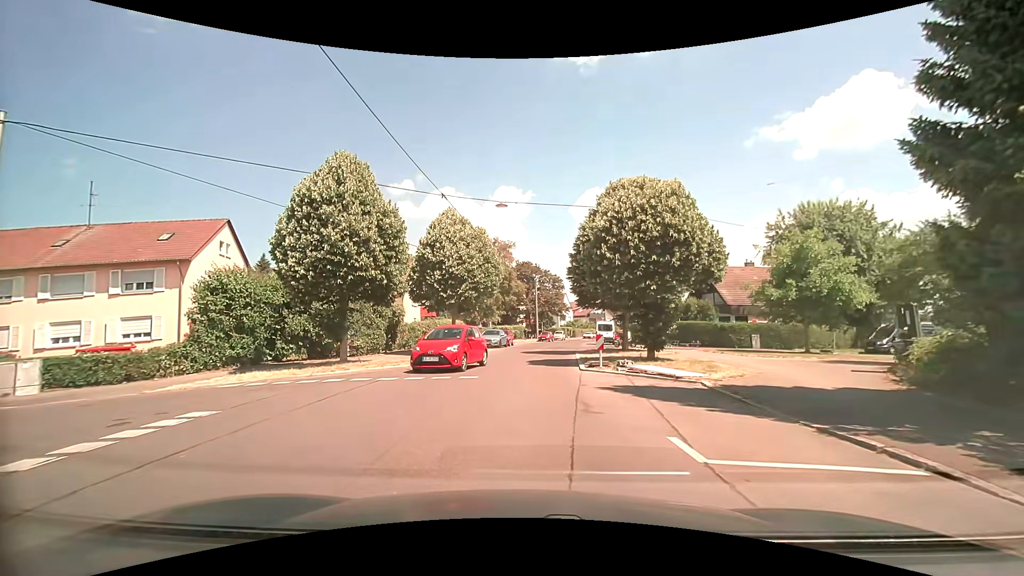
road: residential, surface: asphalt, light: Day
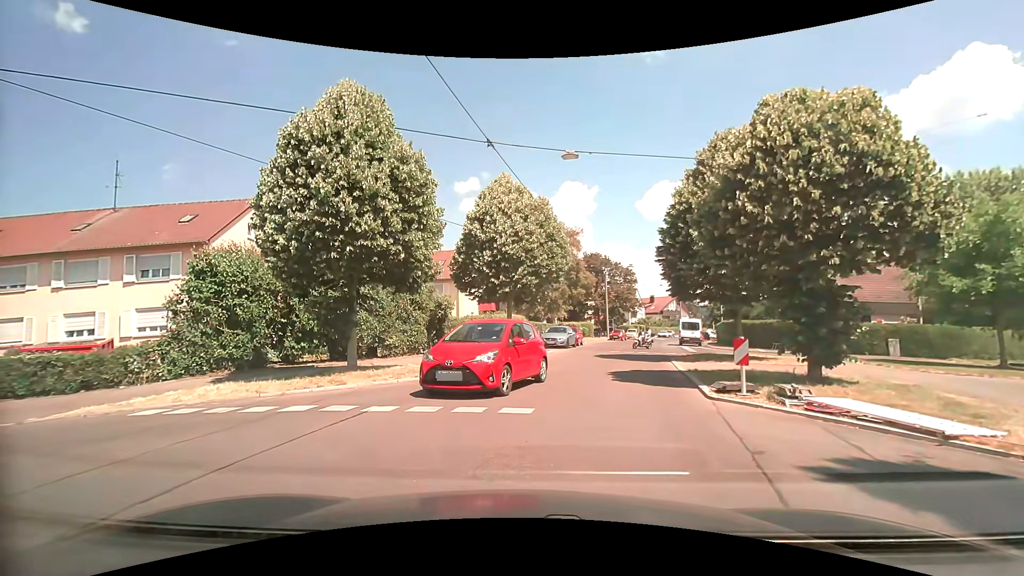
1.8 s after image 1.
(-0.1, +5.6) m; -5°
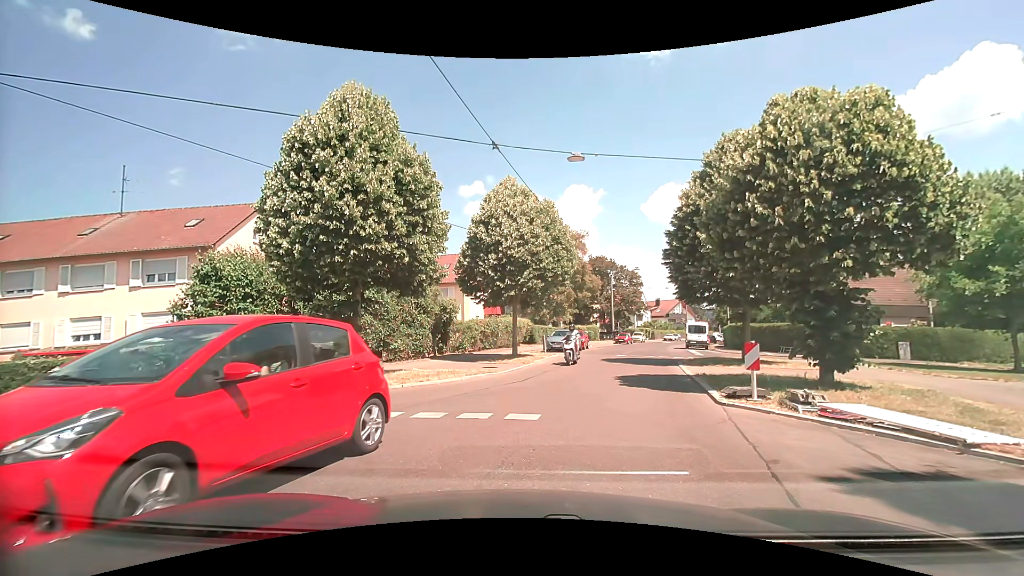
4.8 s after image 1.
(0.0, +0.2) m; 0°
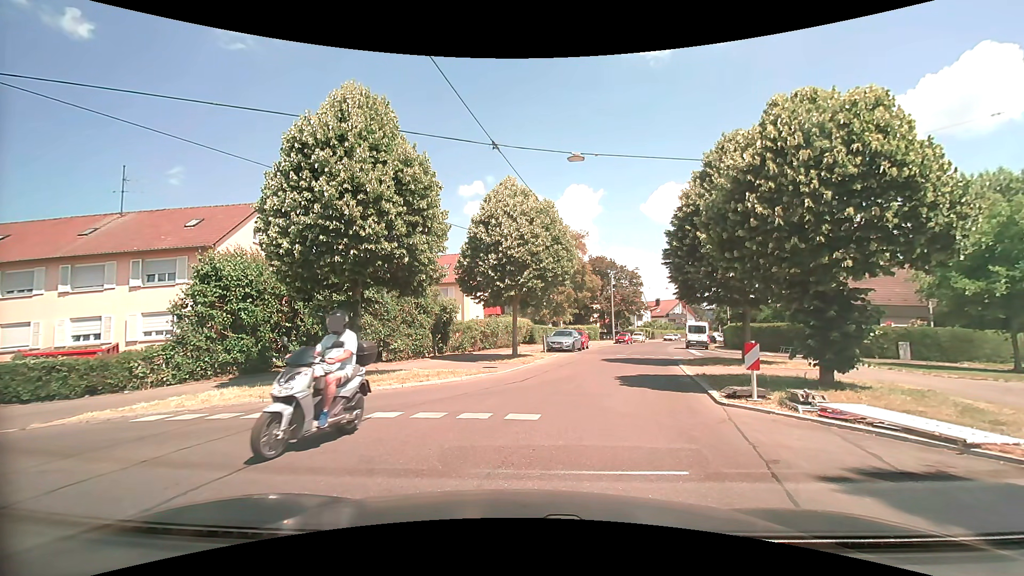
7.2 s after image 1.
(0.0, 0.0) m; 0°
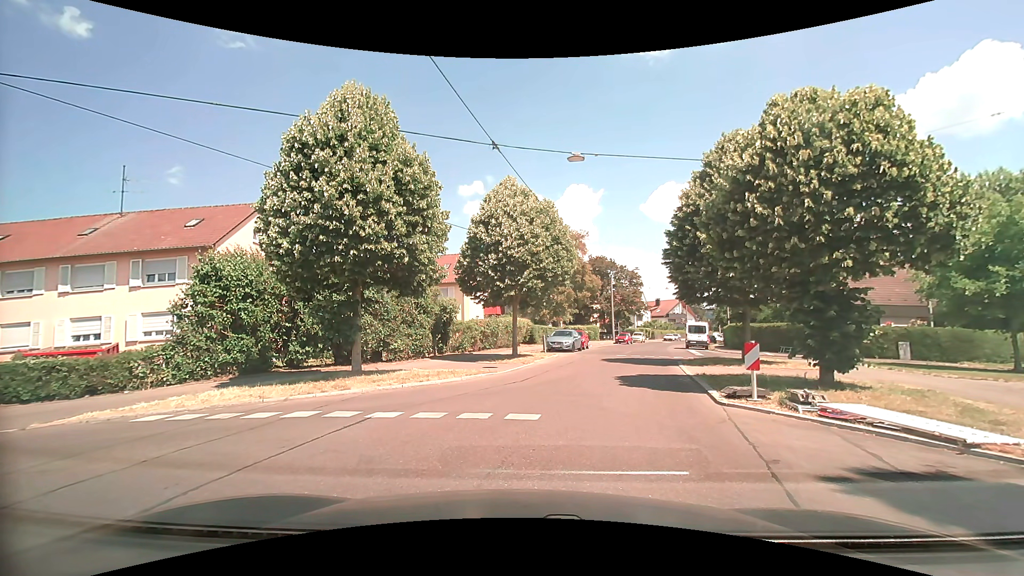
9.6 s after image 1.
(0.0, 0.0) m; 0°
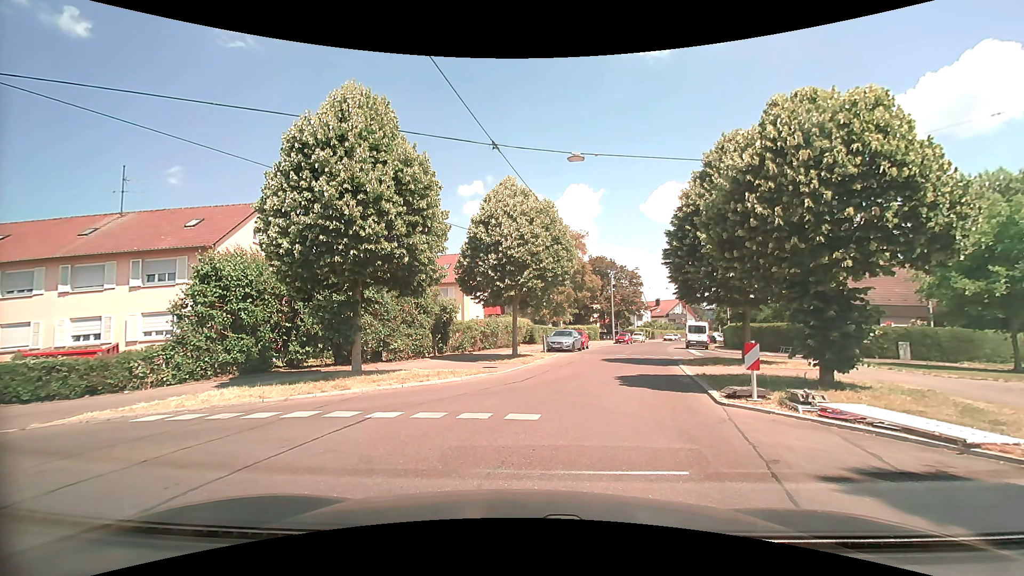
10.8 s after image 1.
(0.0, 0.0) m; 0°
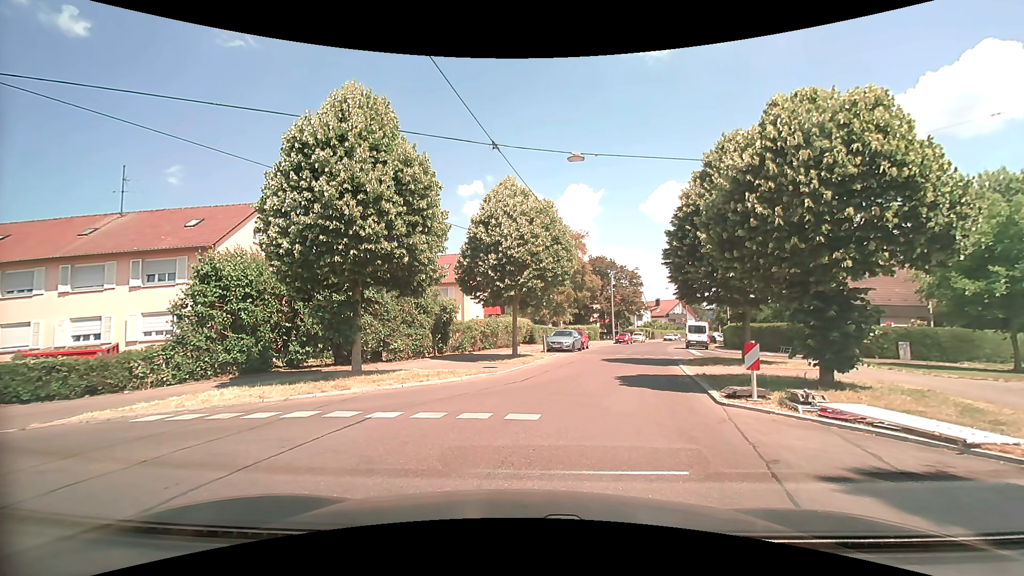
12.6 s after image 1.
(0.0, 0.0) m; 0°
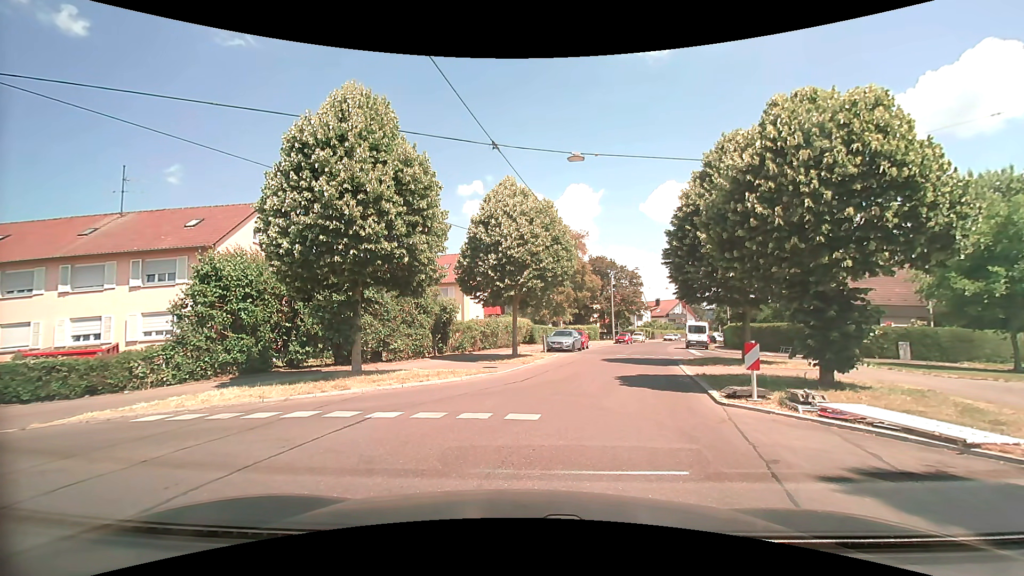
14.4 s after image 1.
(0.0, 0.0) m; 0°
(-5, +8) (-15, +8) (-25, +7) (-35, +4) (-44, +2) (-54, 0) (-64, -2) (-74, -4) (-84, -4) (-94, -4) m
